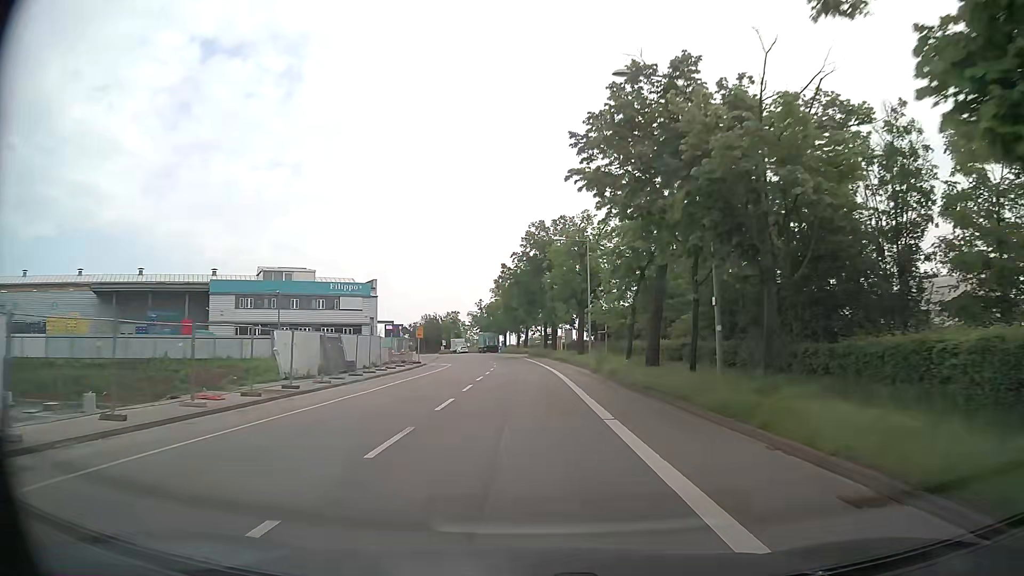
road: secondary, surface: asphalt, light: Day
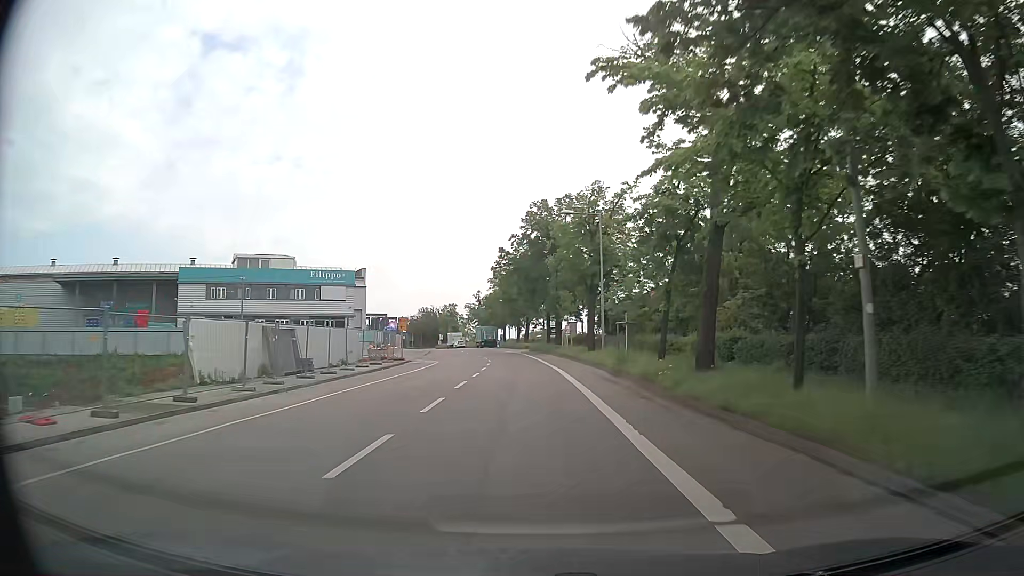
(0.0, +7.6) m; 0°
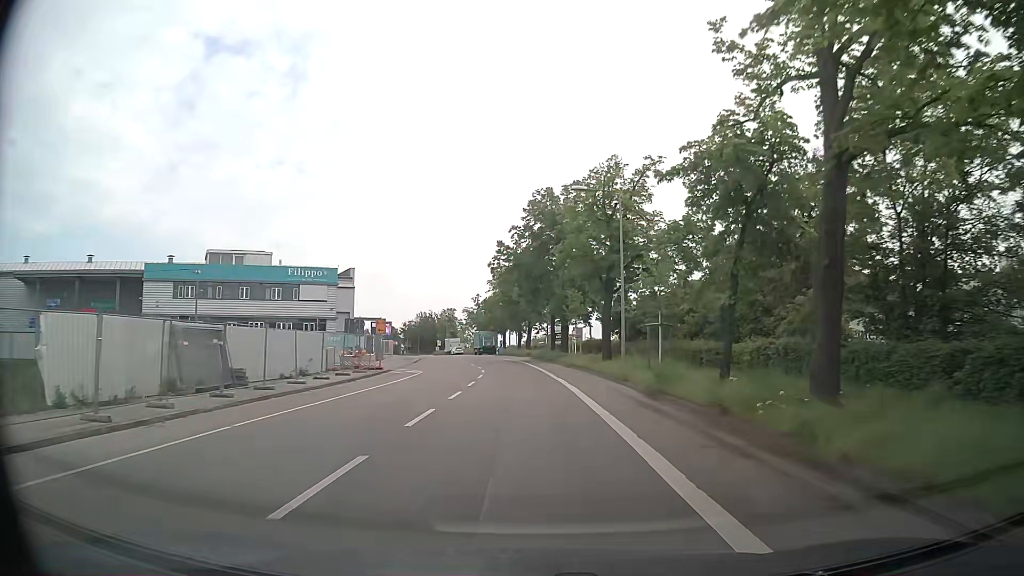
(0.0, +7.5) m; 0°
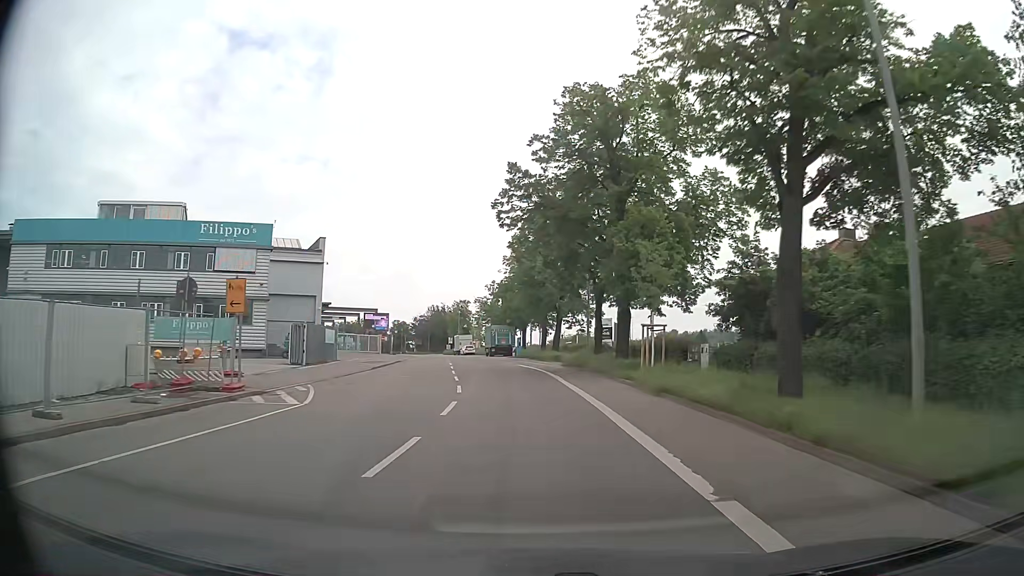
(-0.2, +22.4) m; -2°
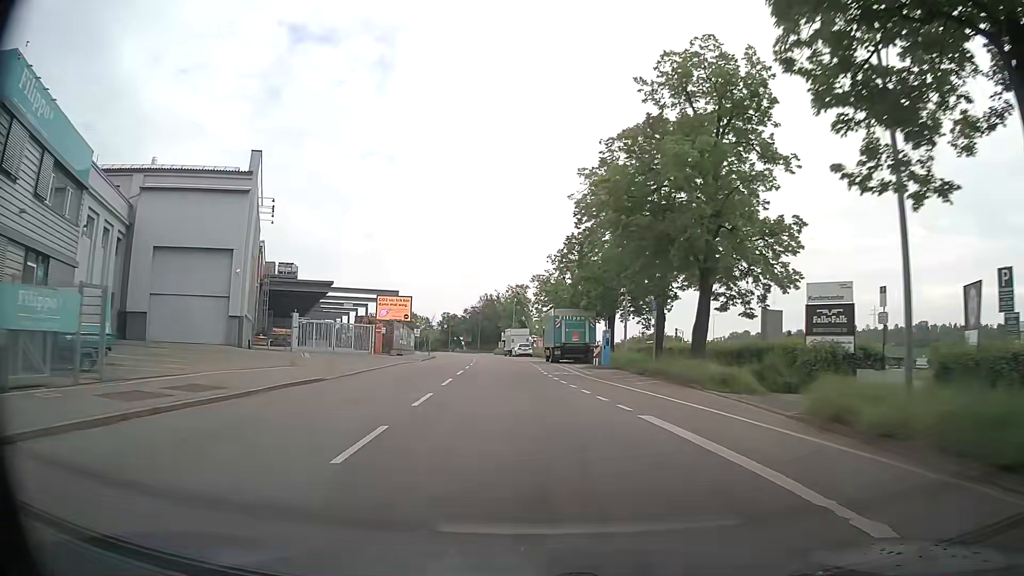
(-1.5, +30.1) m; -6°
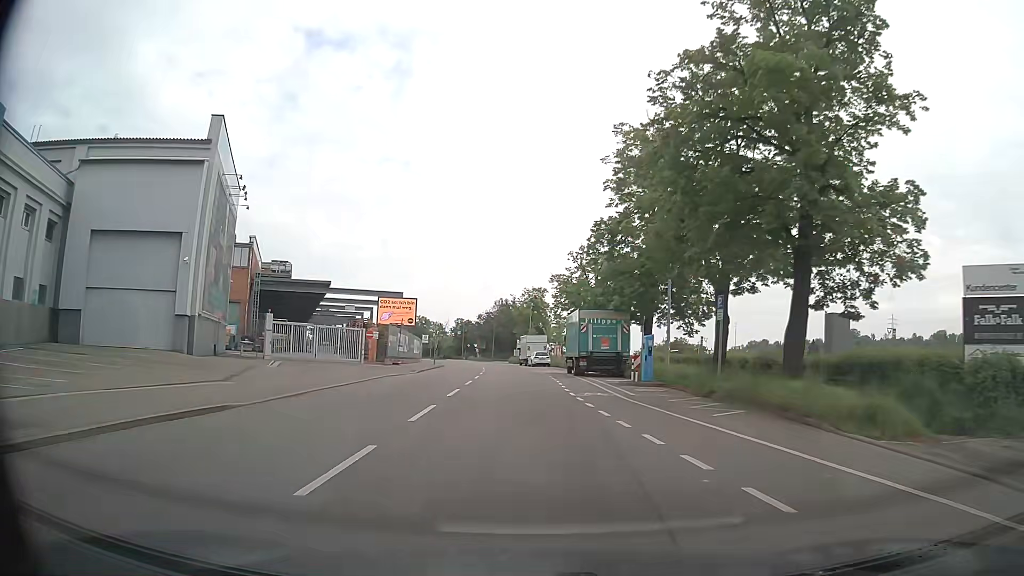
(-0.1, +7.4) m; -1°
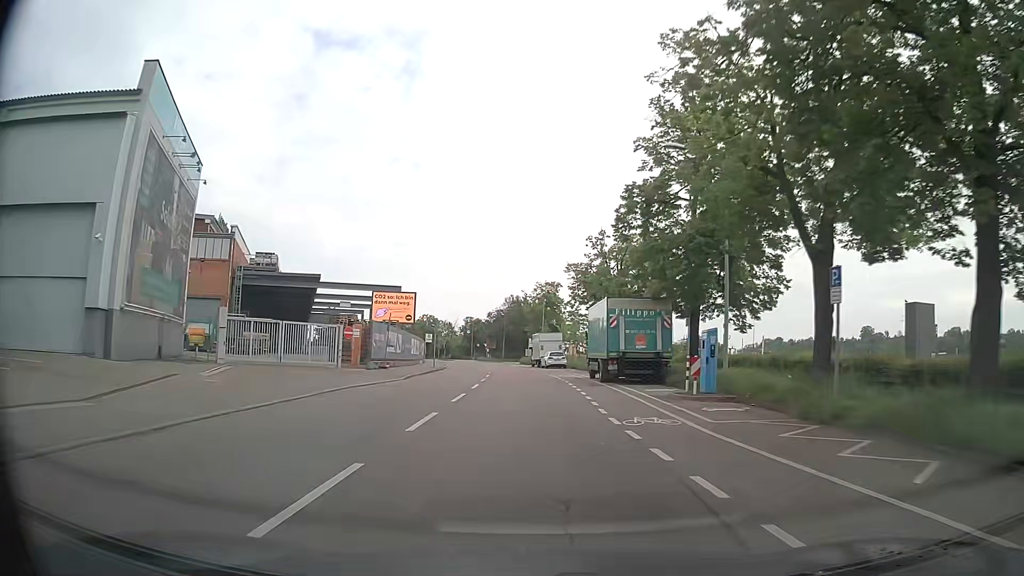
(-0.1, +7.4) m; -1°
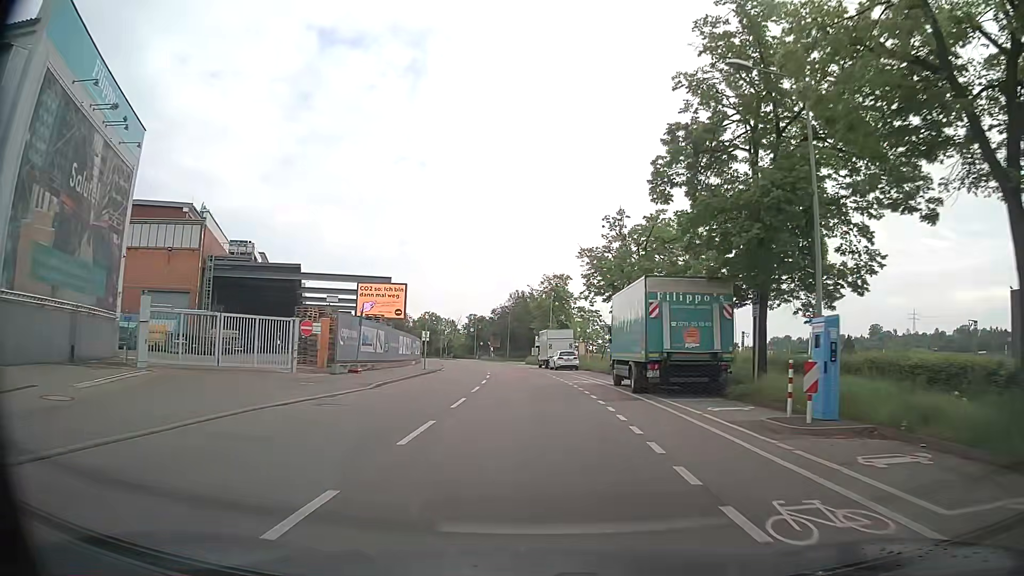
(-0.1, +7.3) m; -1°
